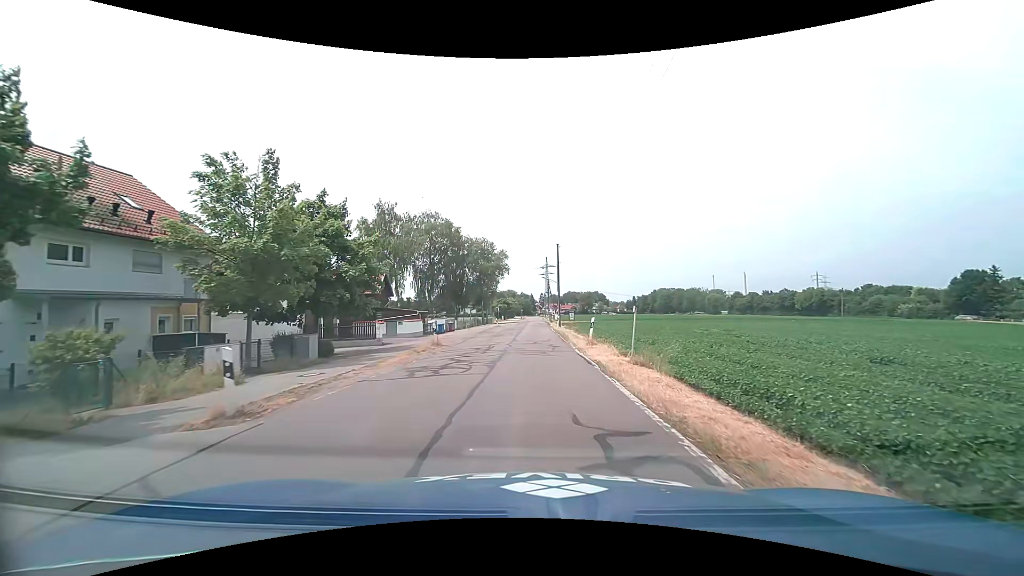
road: tertiary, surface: asphalt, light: Day
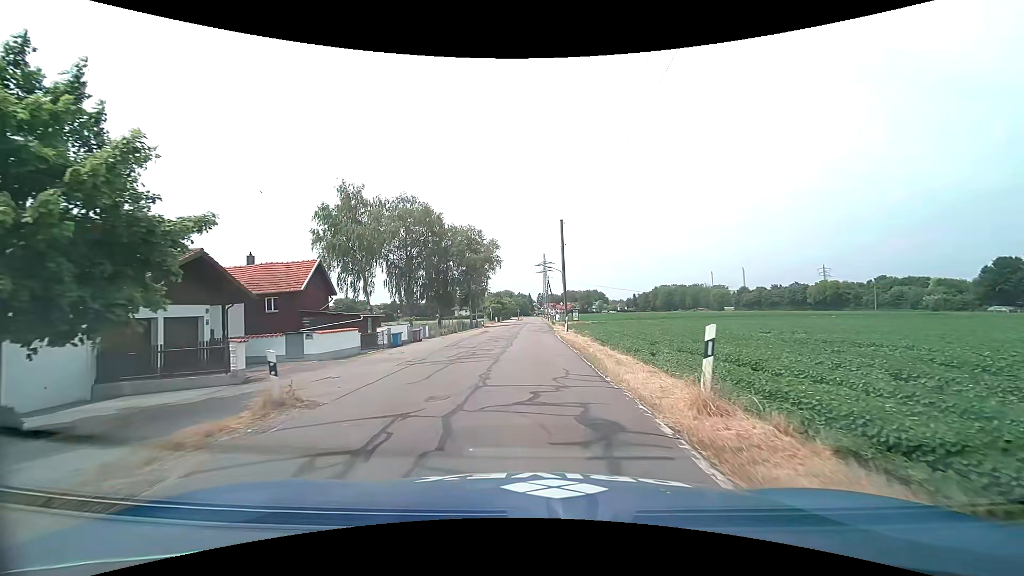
(-0.1, +14.5) m; 0°
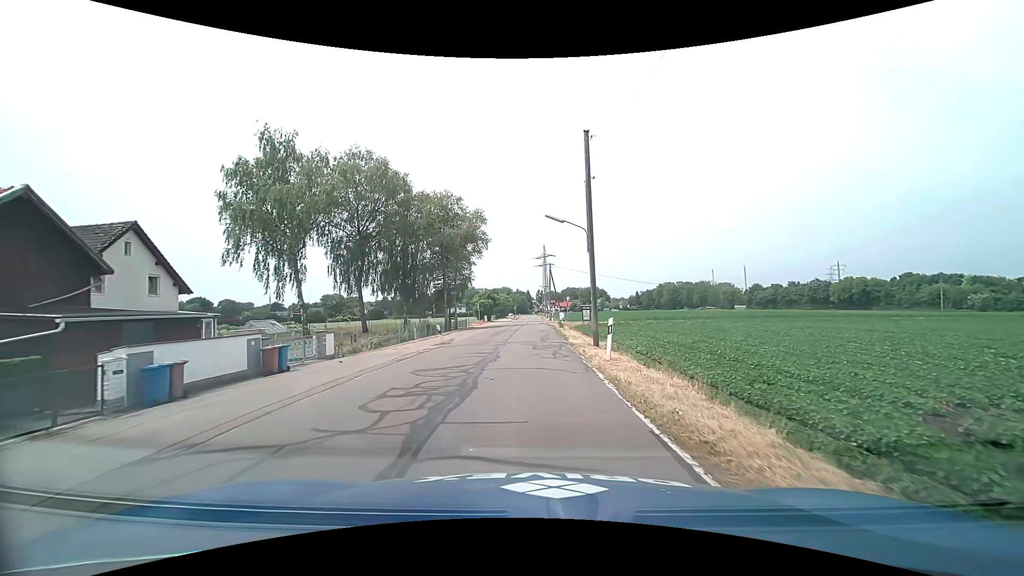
(+0.1, +20.1) m; 0°
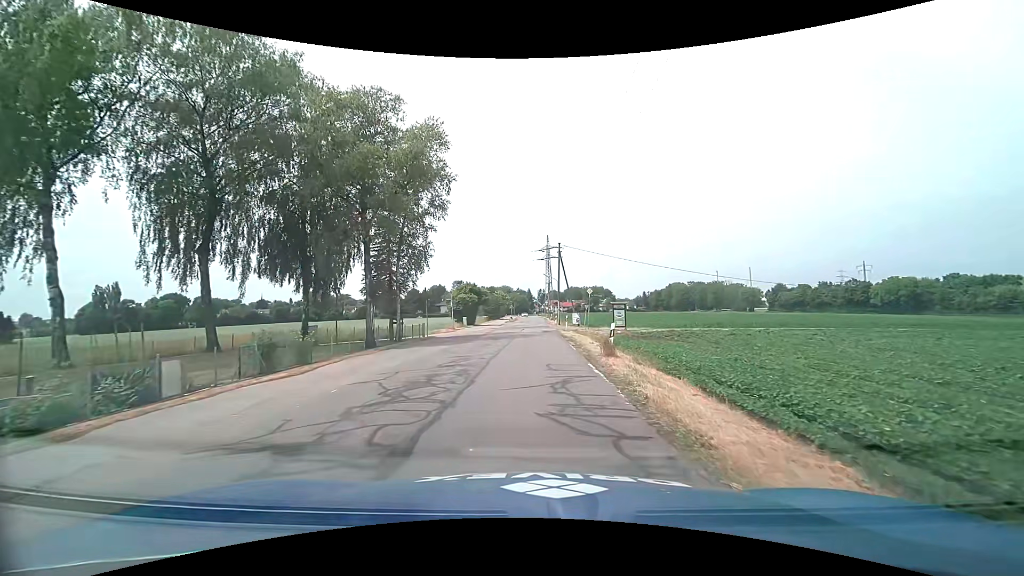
(+0.3, +26.1) m; 0°
(0, +10) (0, +20) (+1, +30) (+1, +40) (+1, +50) (+1, +60) (+2, +70) (+2, +80) (+2, +90) (+2, +100) m
